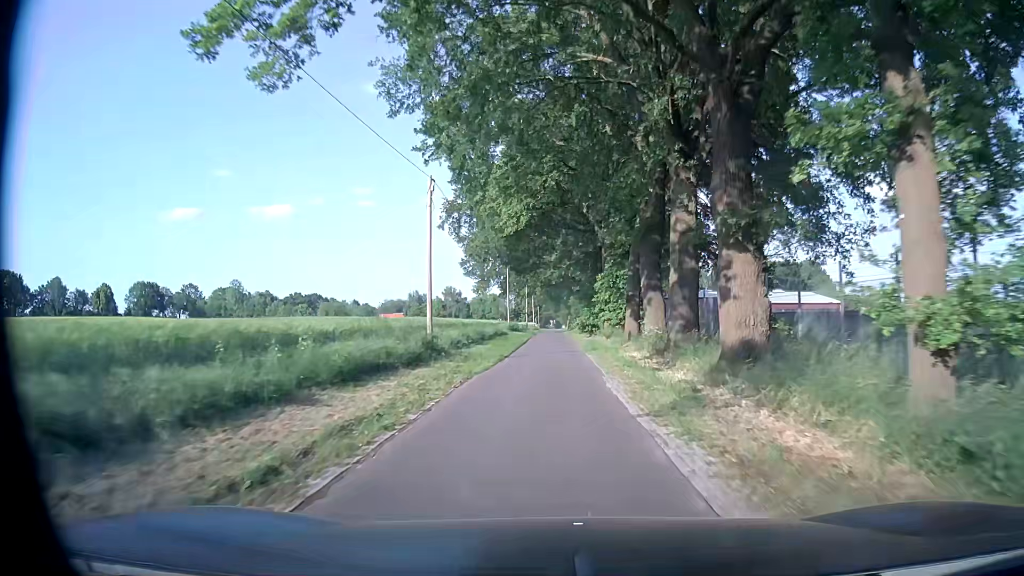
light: Day
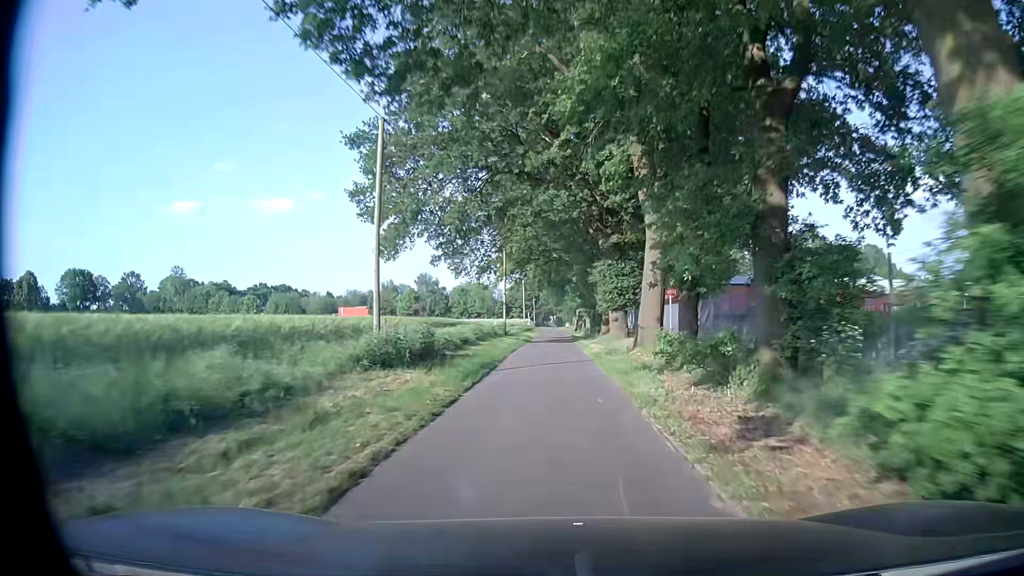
(-0.5, +43.8) m; -1°
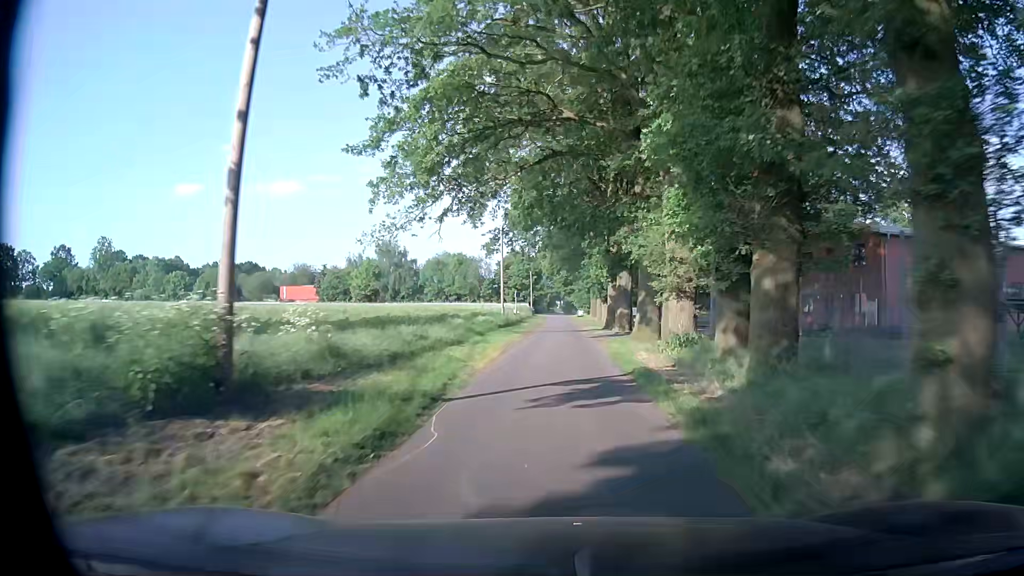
(0.0, +44.0) m; 0°
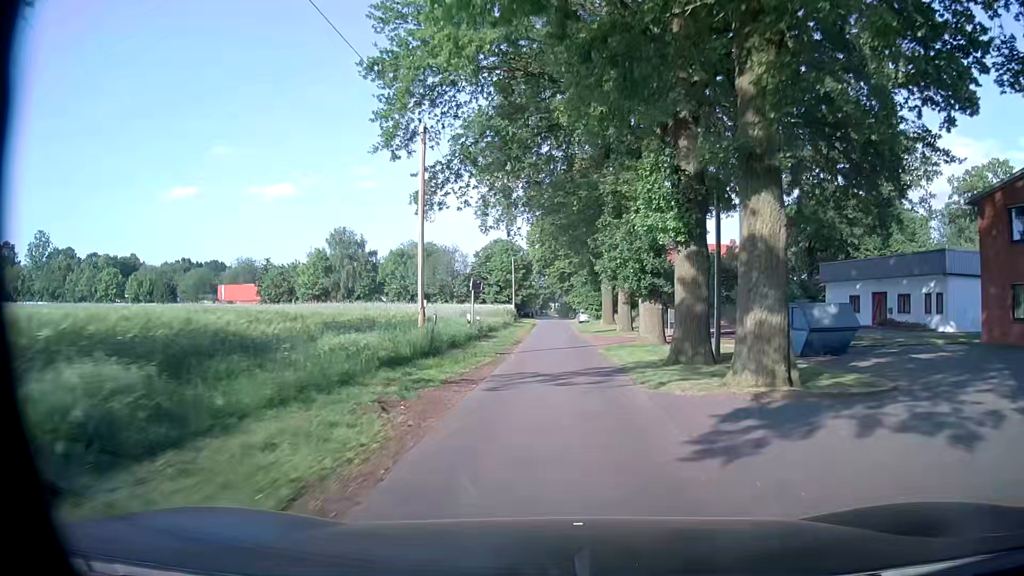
(0.0, +25.4) m; 0°
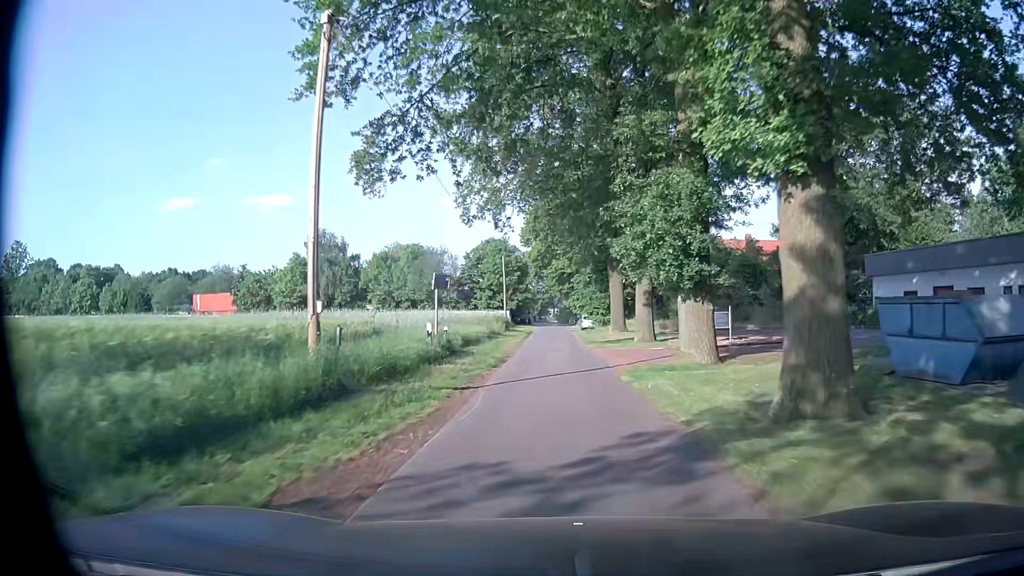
(0.0, +8.5) m; 0°
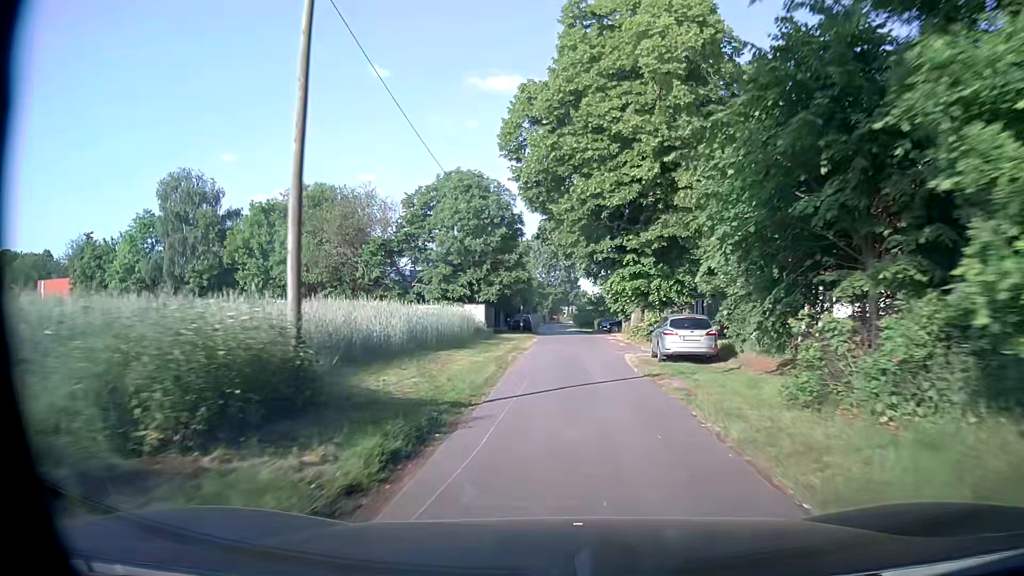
(-0.4, +41.7) m; -1°
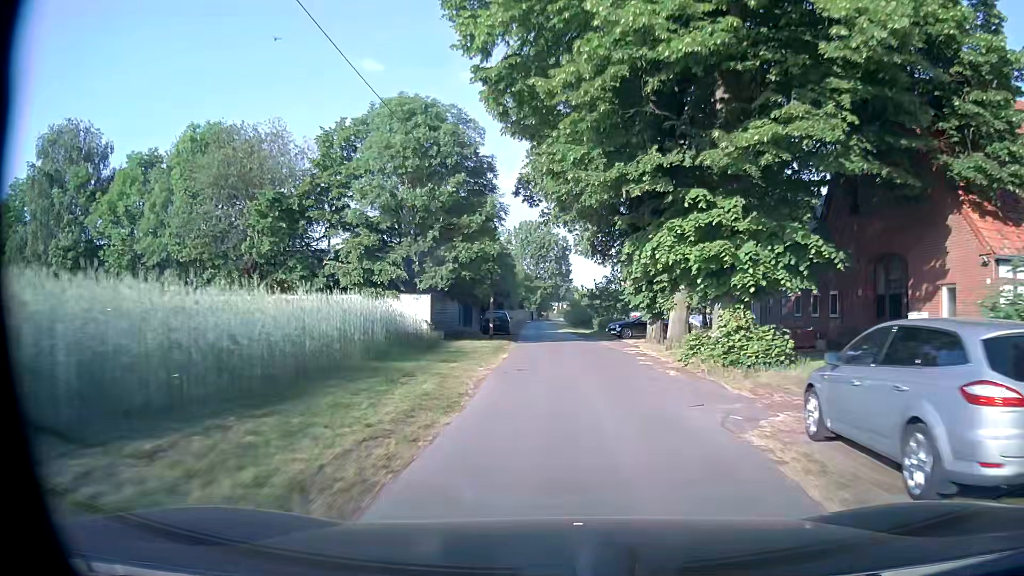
(0.0, +15.8) m; 0°
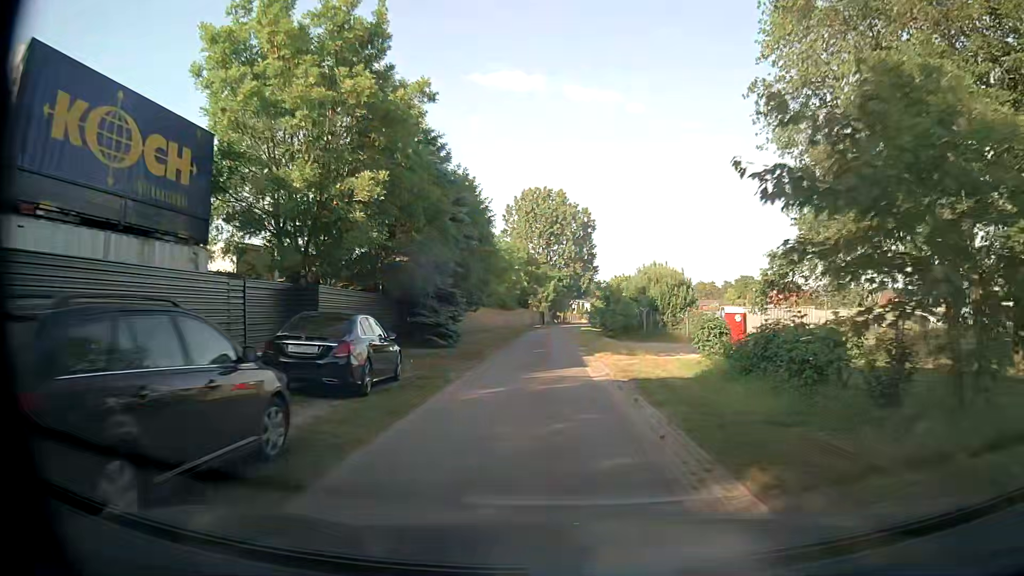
(+0.5, +37.9) m; 0°
(0, +10) (0, +20) (-1, +30) (-1, +40) (-1, +50) (-1, +60) (0, +70) (+1, +80) (+2, +90) (+3, +100) m
